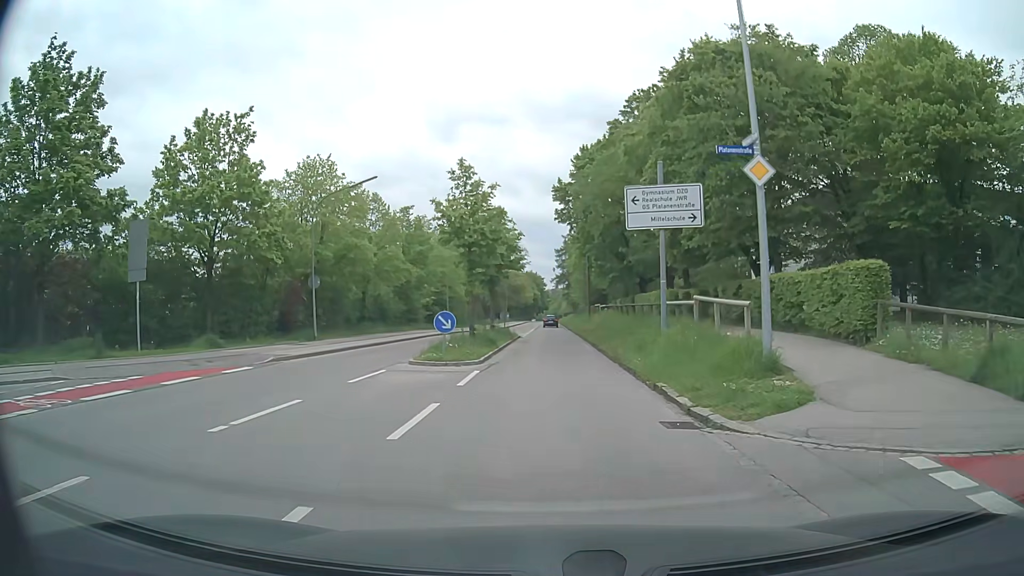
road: tertiary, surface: asphalt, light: Day
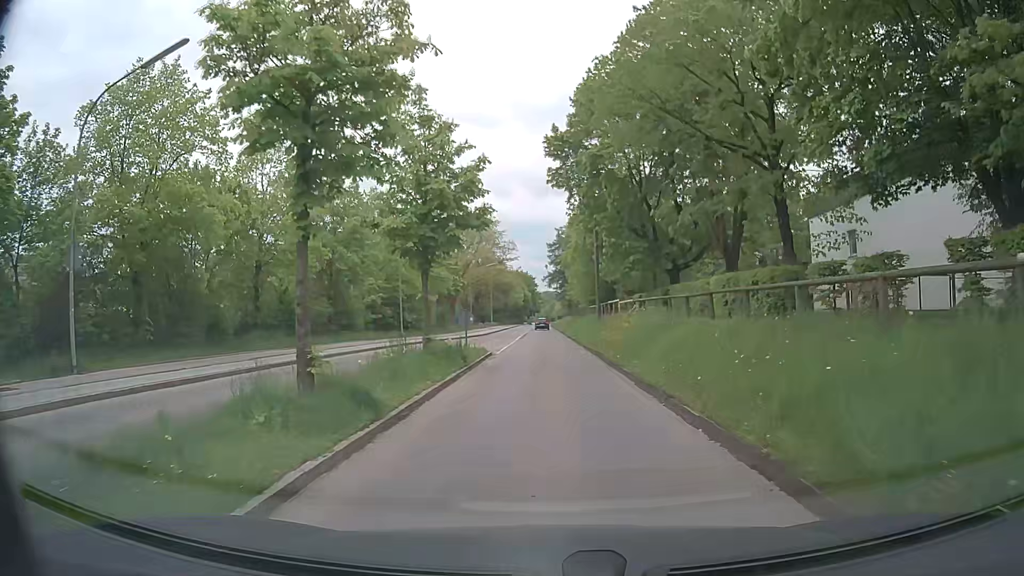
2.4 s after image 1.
(+0.2, +17.2) m; +1°
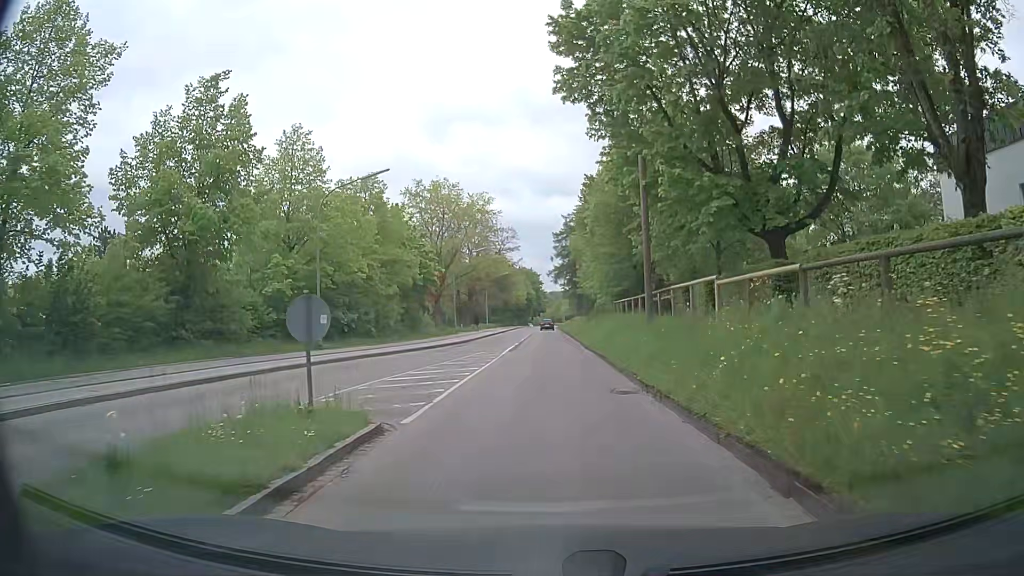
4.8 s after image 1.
(0.0, +17.6) m; -1°
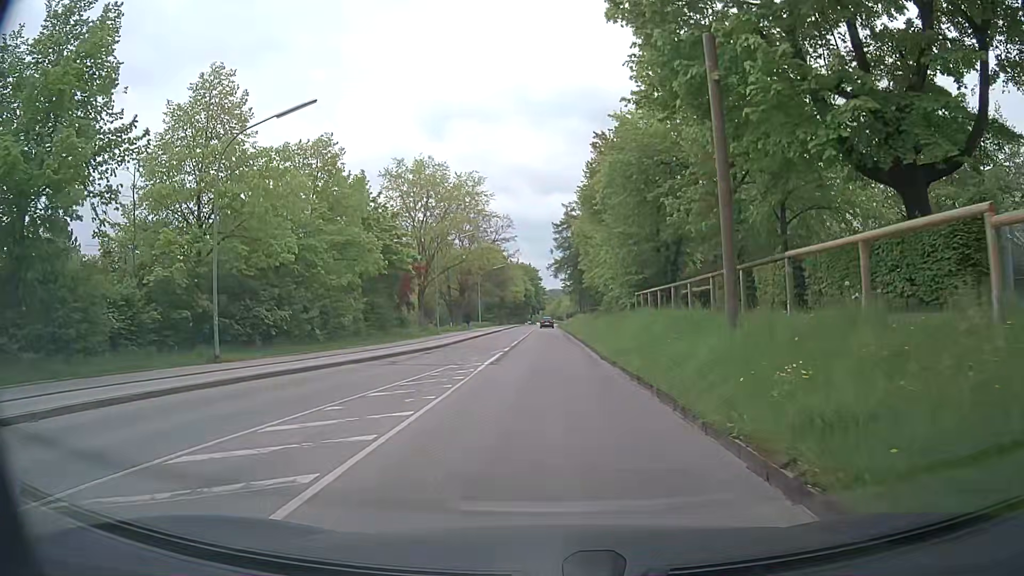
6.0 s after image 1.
(+0.1, +9.4) m; 0°
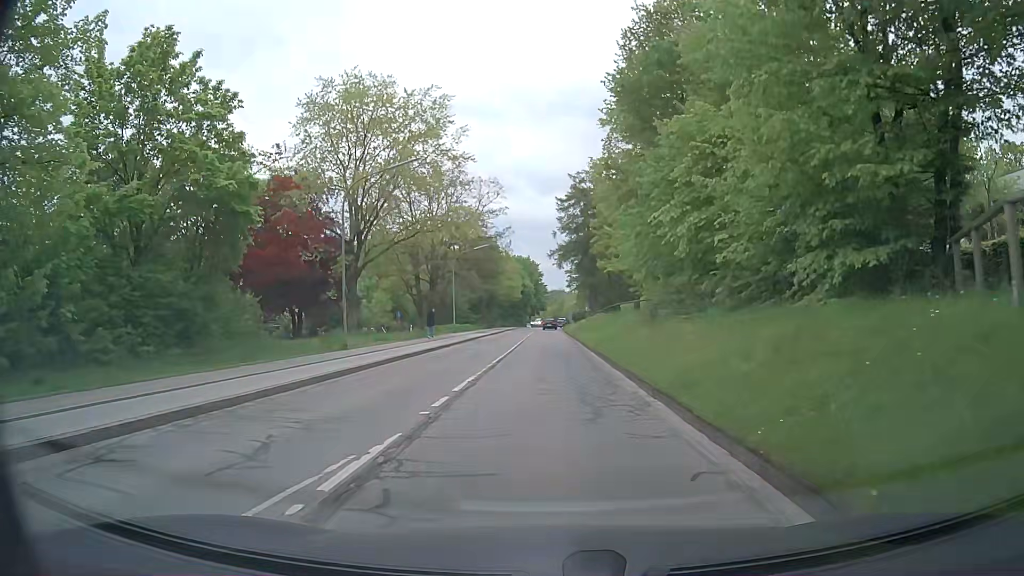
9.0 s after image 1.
(+0.1, +23.5) m; +1°
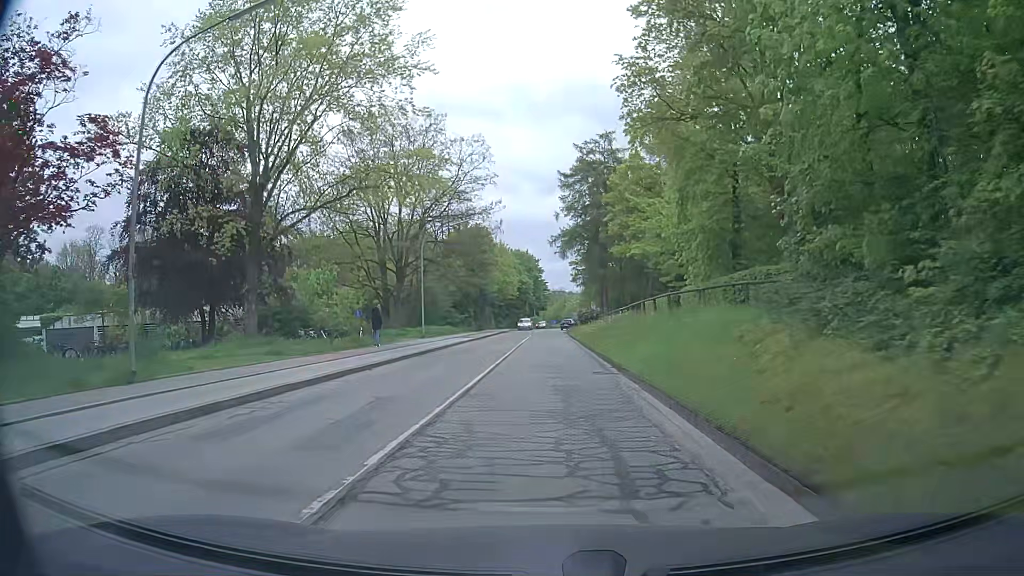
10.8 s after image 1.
(-0.3, +15.0) m; 0°
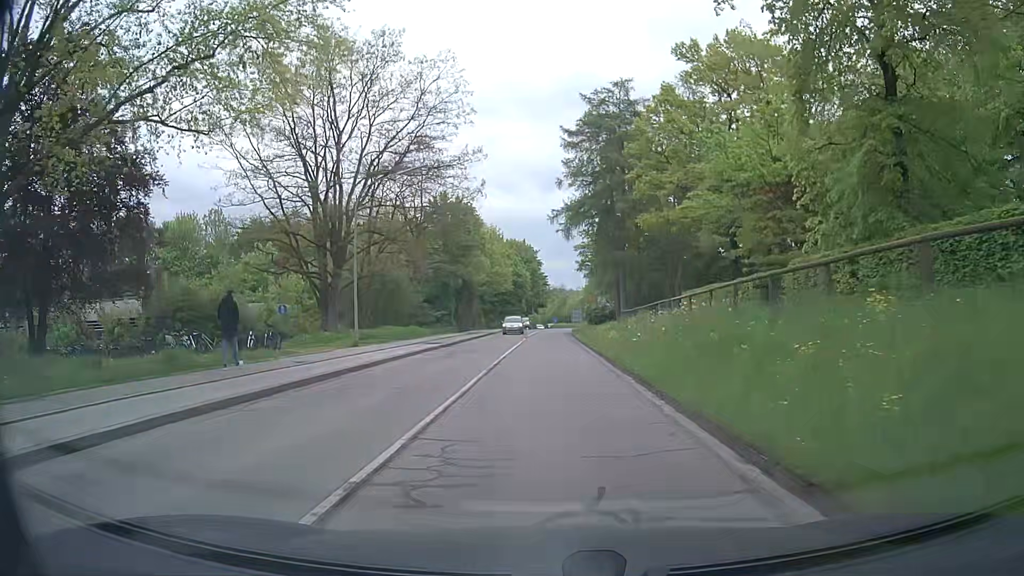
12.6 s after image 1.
(-0.2, +15.4) m; 0°
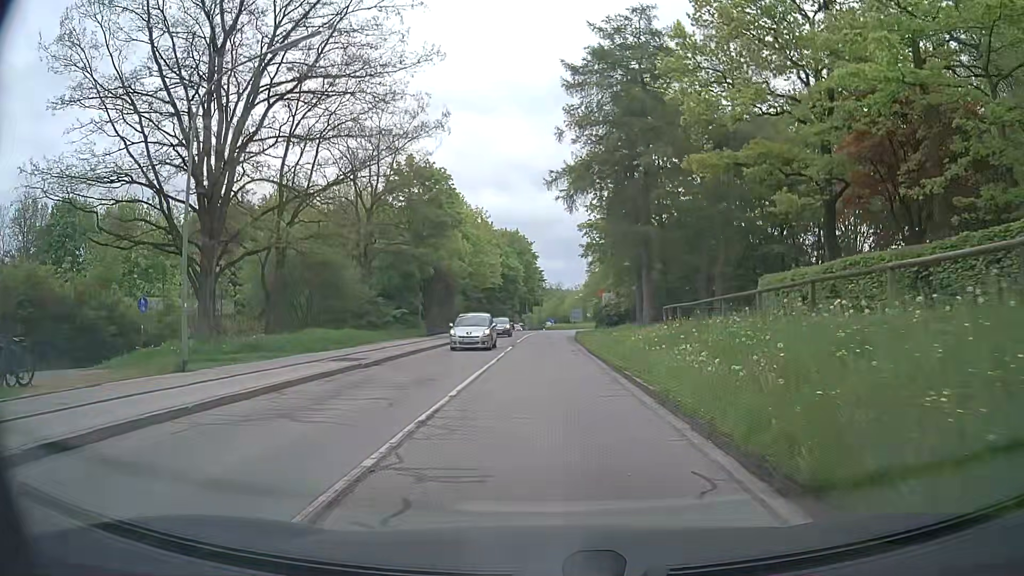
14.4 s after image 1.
(-0.1, +13.9) m; -1°
